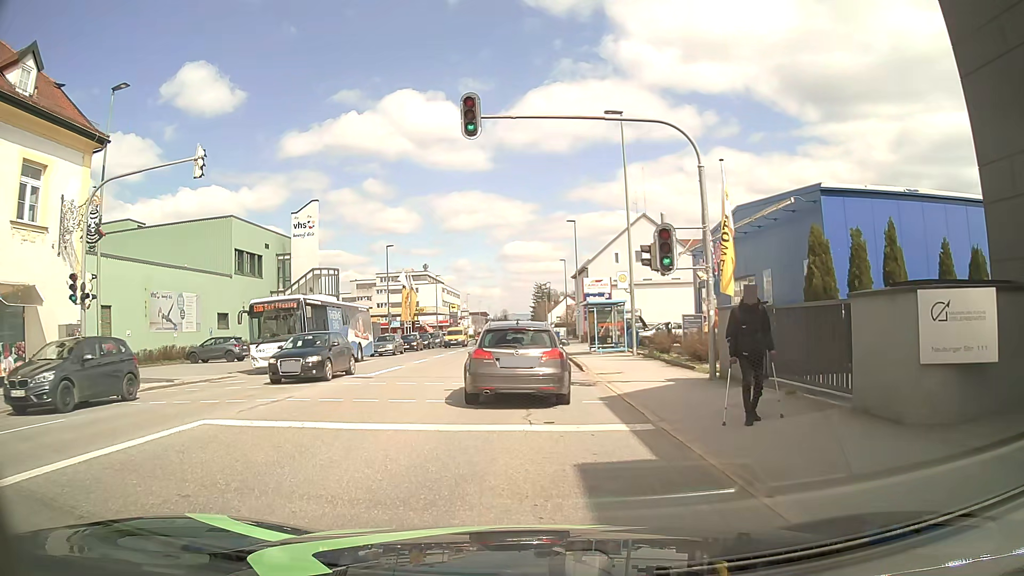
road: tertiary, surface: asphalt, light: Day
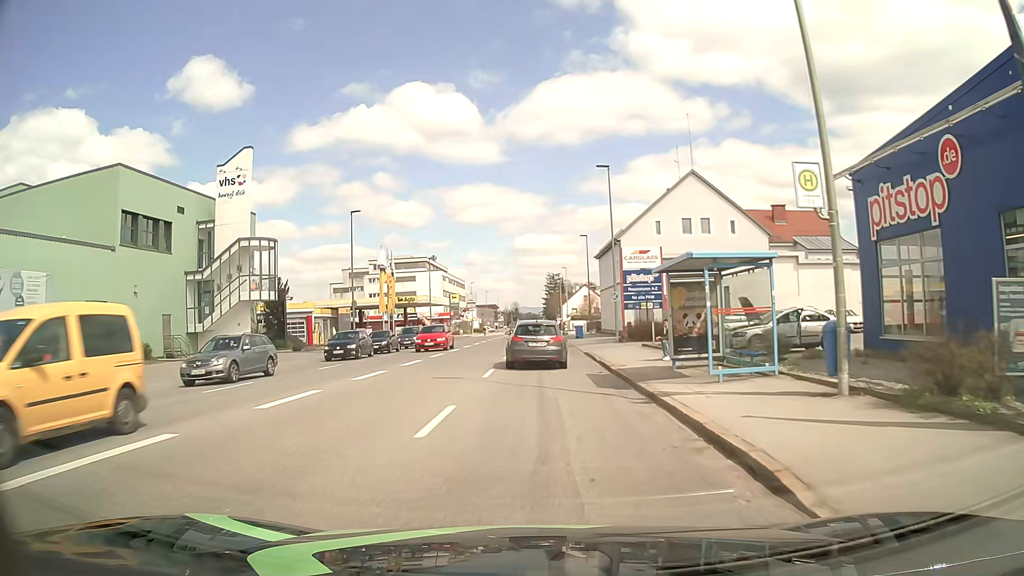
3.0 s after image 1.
(+0.2, +18.6) m; +1°
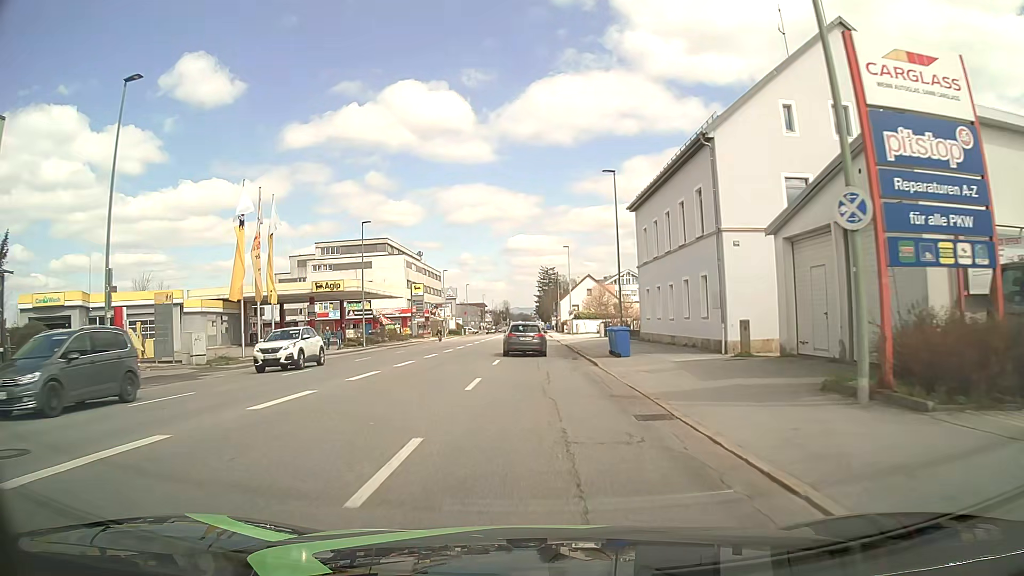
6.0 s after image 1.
(+0.1, +30.7) m; +1°
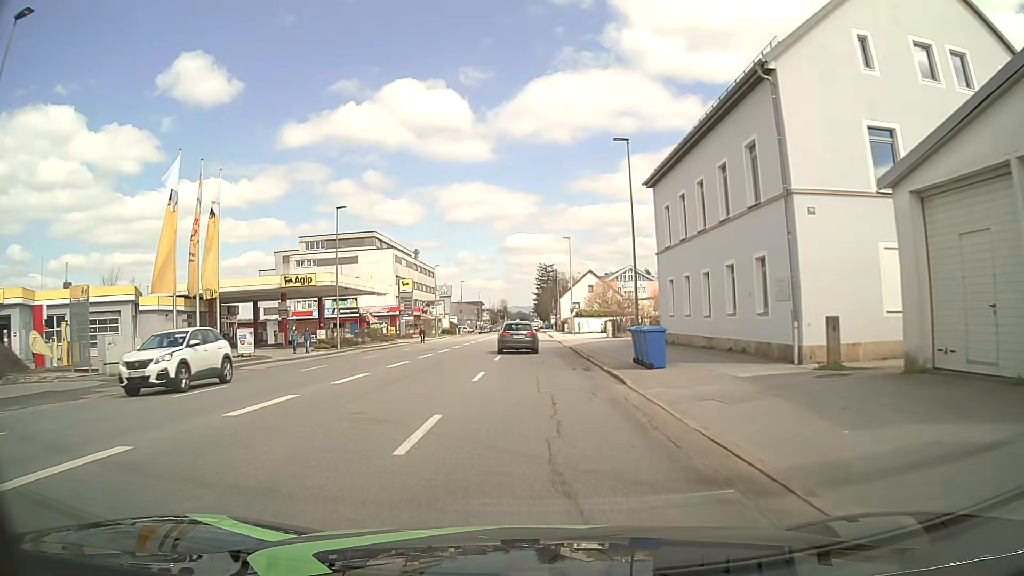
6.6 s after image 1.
(0.0, +7.0) m; 0°
